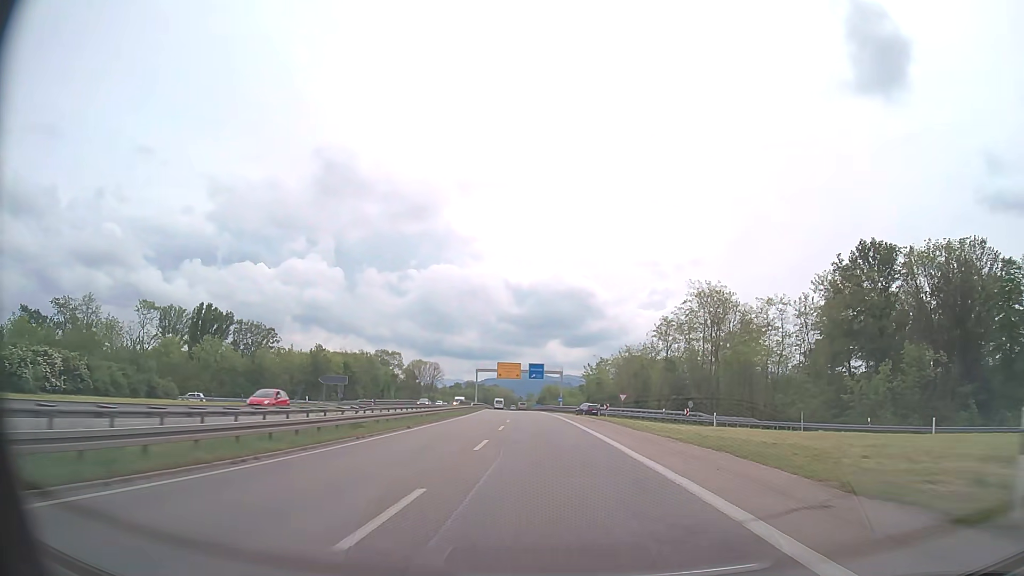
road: trunk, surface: asphalt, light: Day
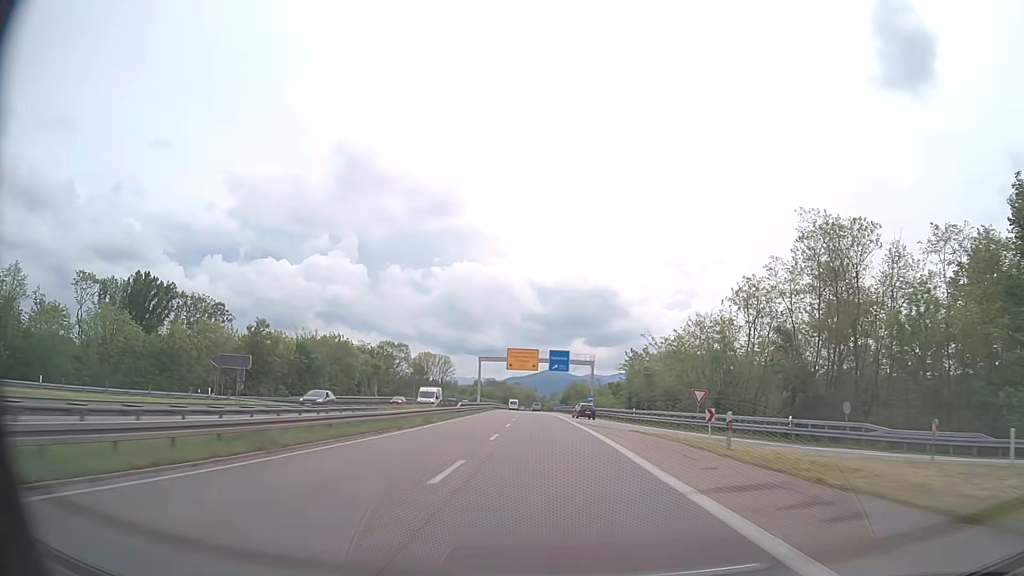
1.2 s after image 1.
(-0.7, +31.3) m; -2°
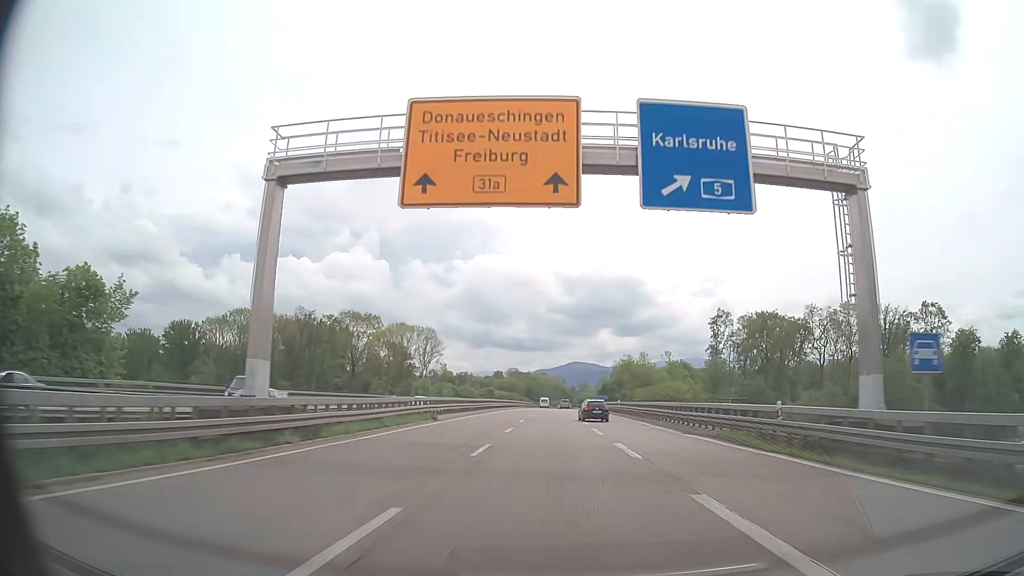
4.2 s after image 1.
(-2.2, +78.6) m; -2°
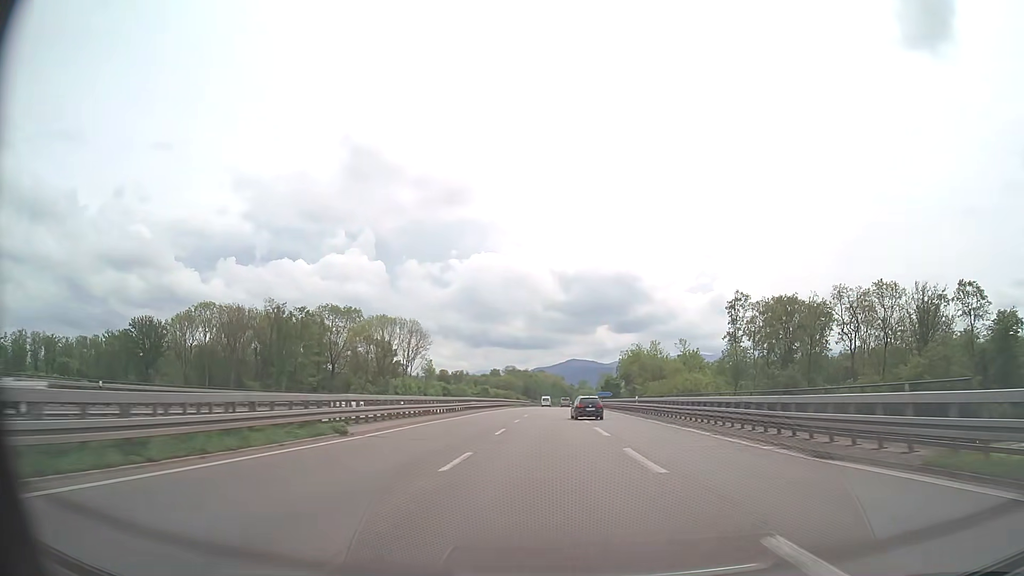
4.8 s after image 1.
(0.0, +15.7) m; 0°
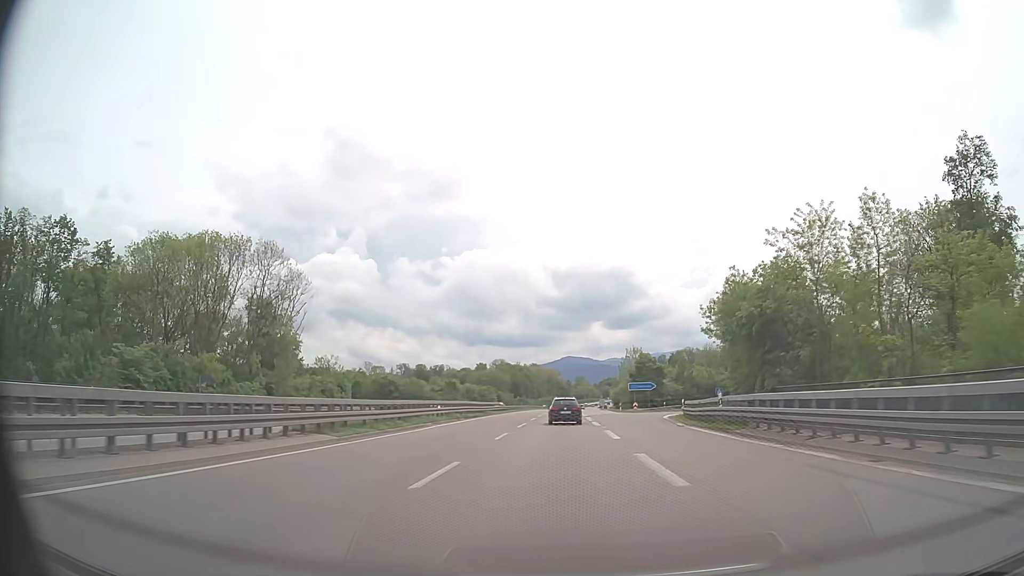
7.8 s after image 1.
(0.0, +73.3) m; 0°
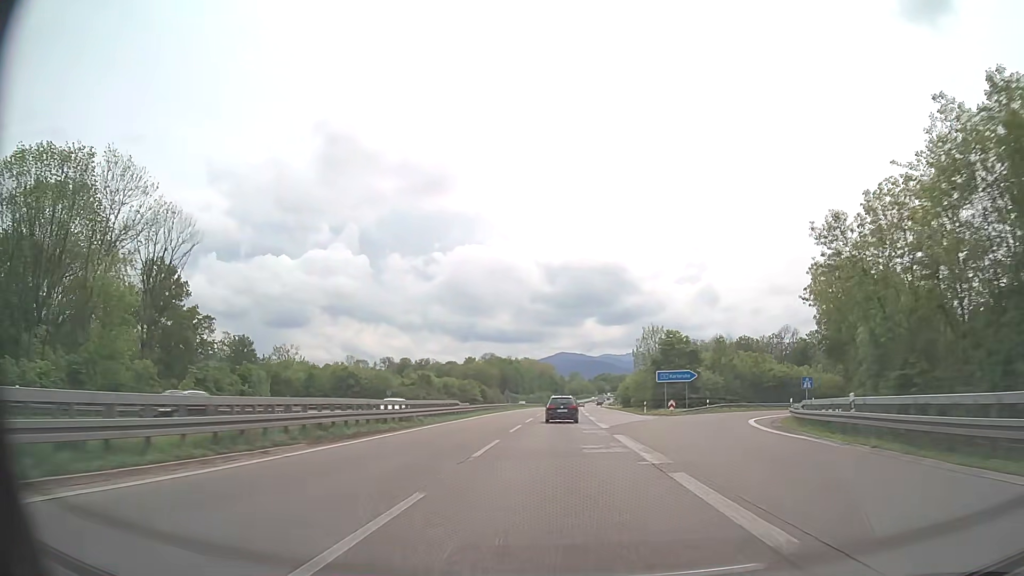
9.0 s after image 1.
(+0.1, +28.2) m; 0°
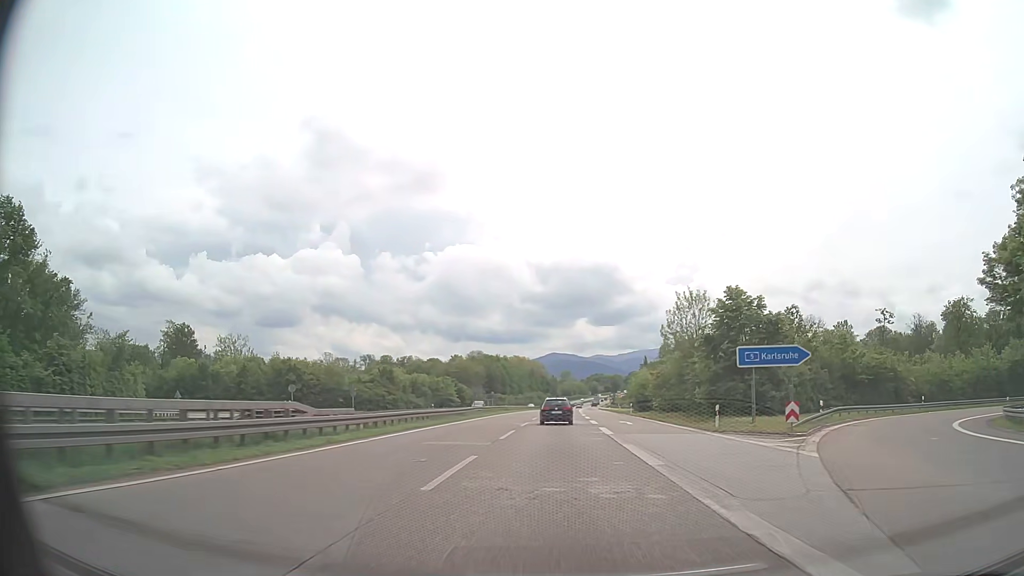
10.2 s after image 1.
(+0.2, +27.9) m; +1°
